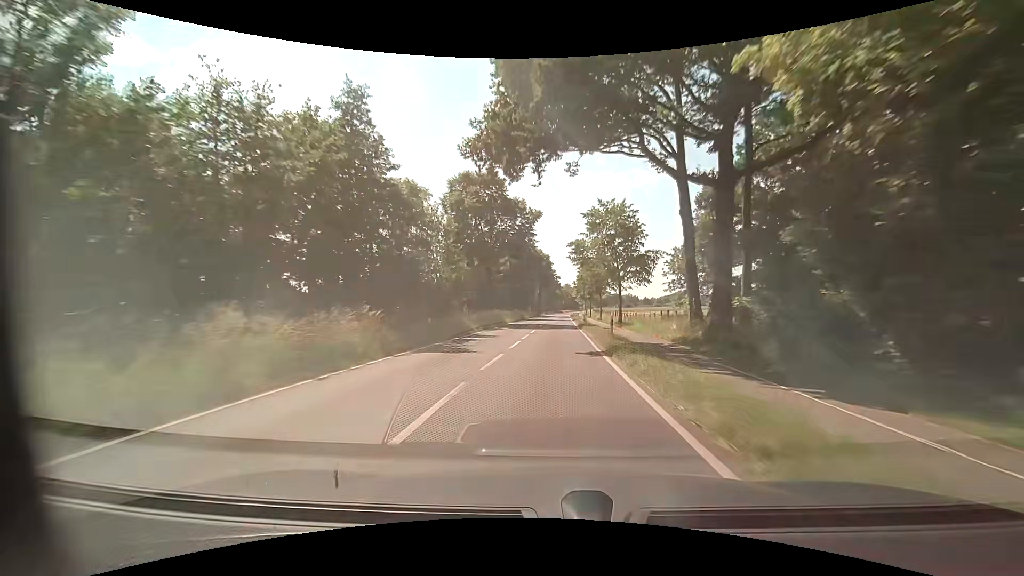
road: tertiary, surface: asphalt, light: Day
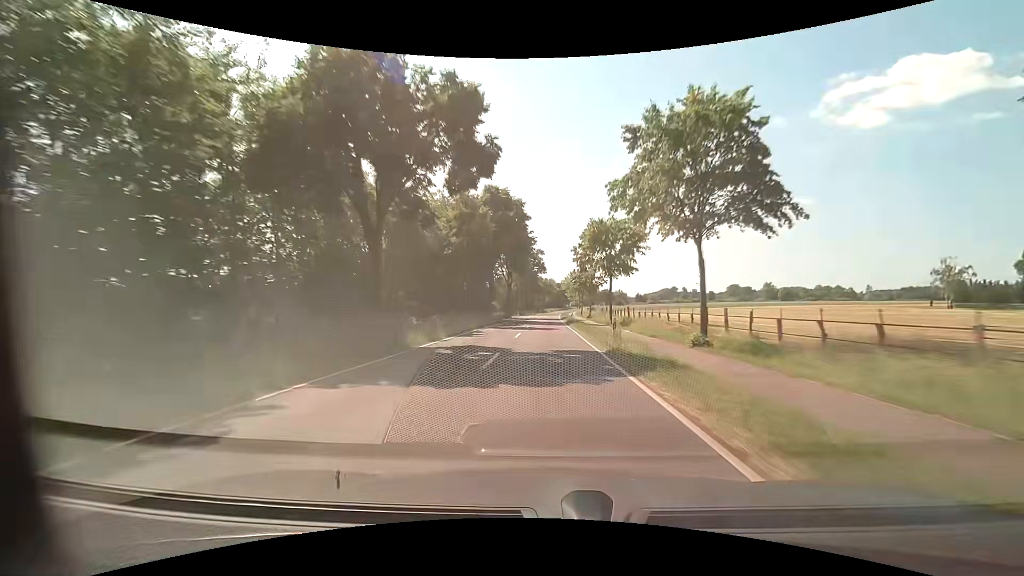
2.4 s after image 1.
(+1.3, +54.5) m; +2°
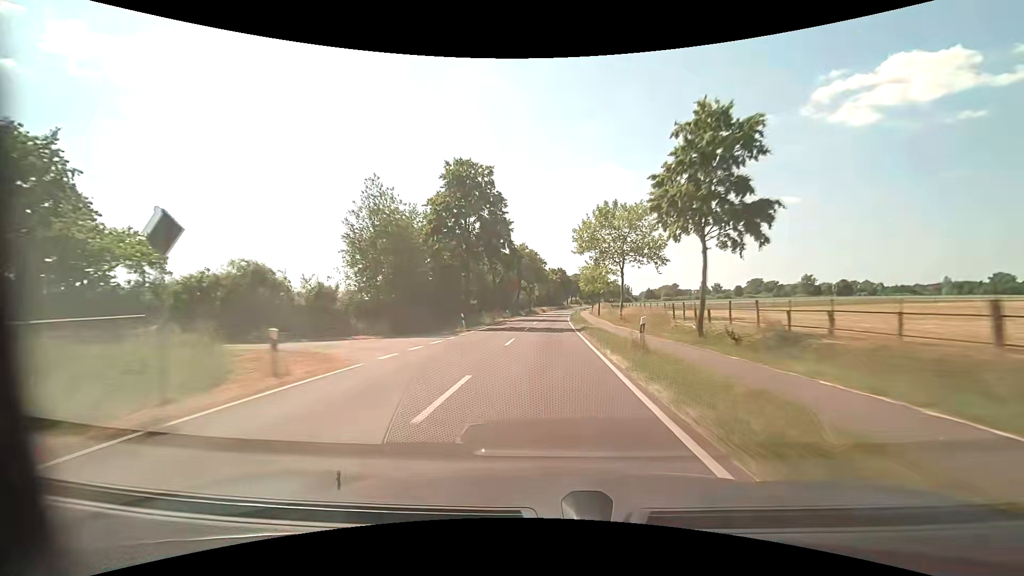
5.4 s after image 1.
(+1.2, +78.2) m; +1°
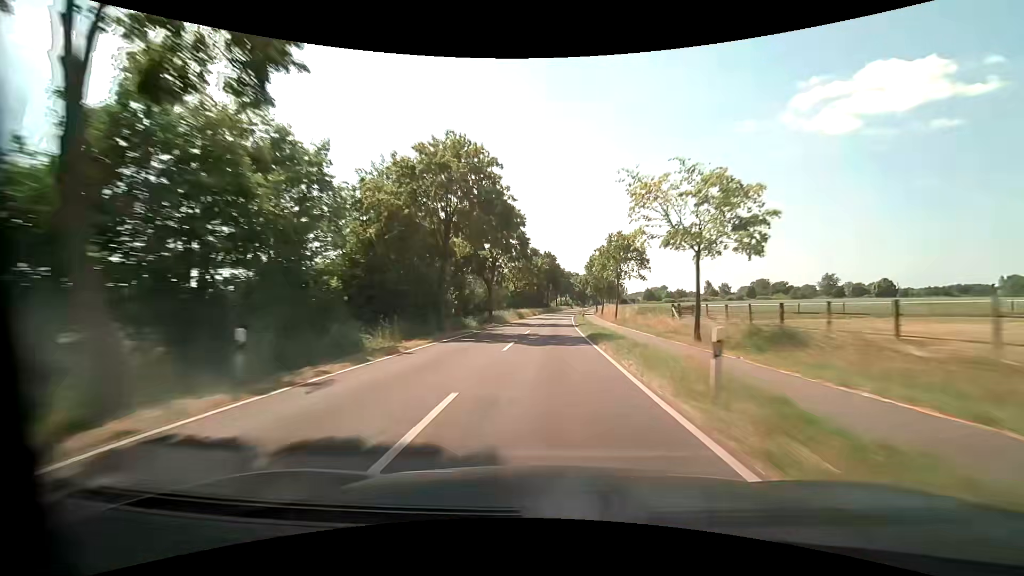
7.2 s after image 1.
(+0.6, +50.4) m; +2°
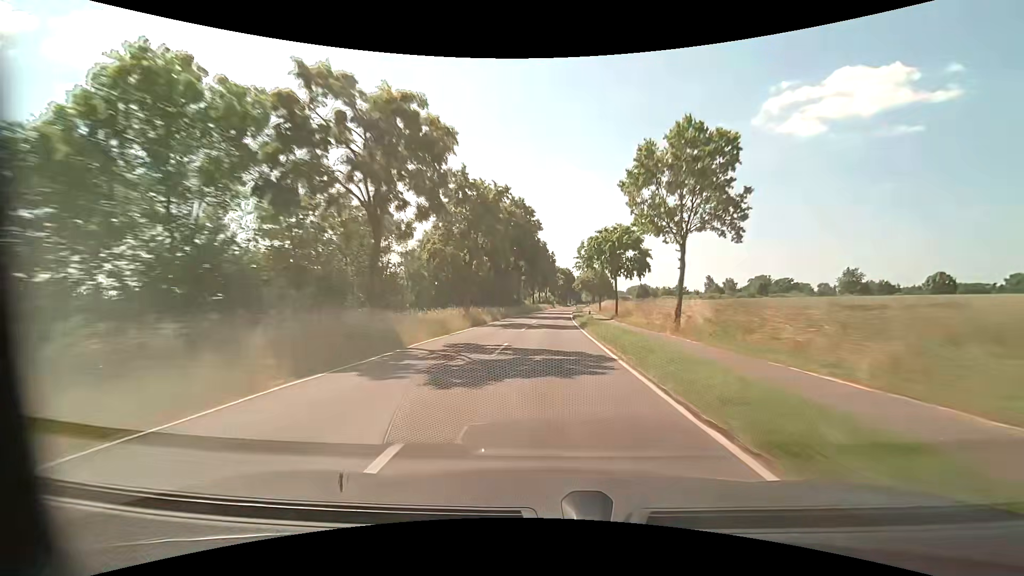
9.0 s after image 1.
(+1.0, +51.2) m; +3°
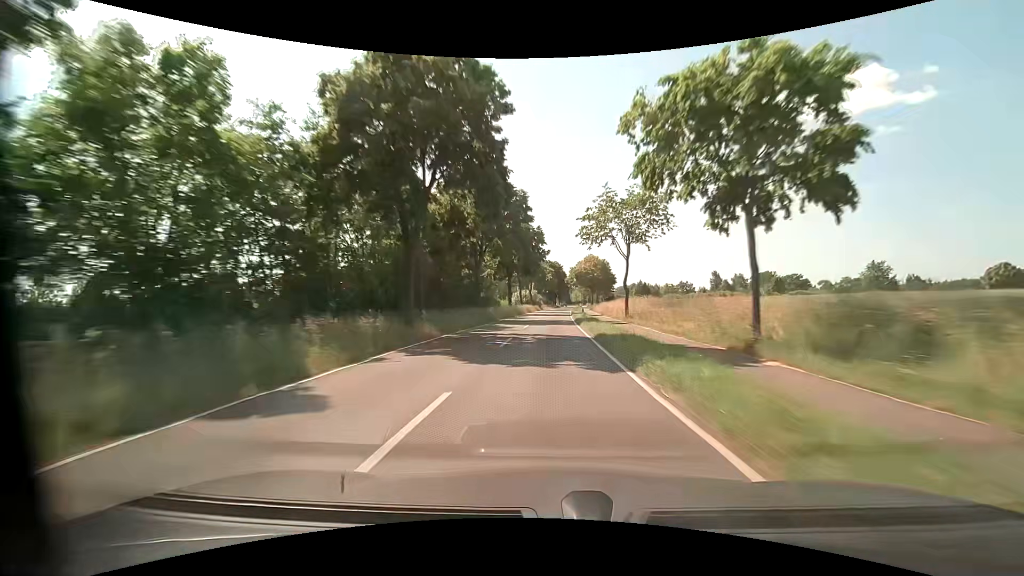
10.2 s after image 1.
(+0.5, +33.9) m; +2°
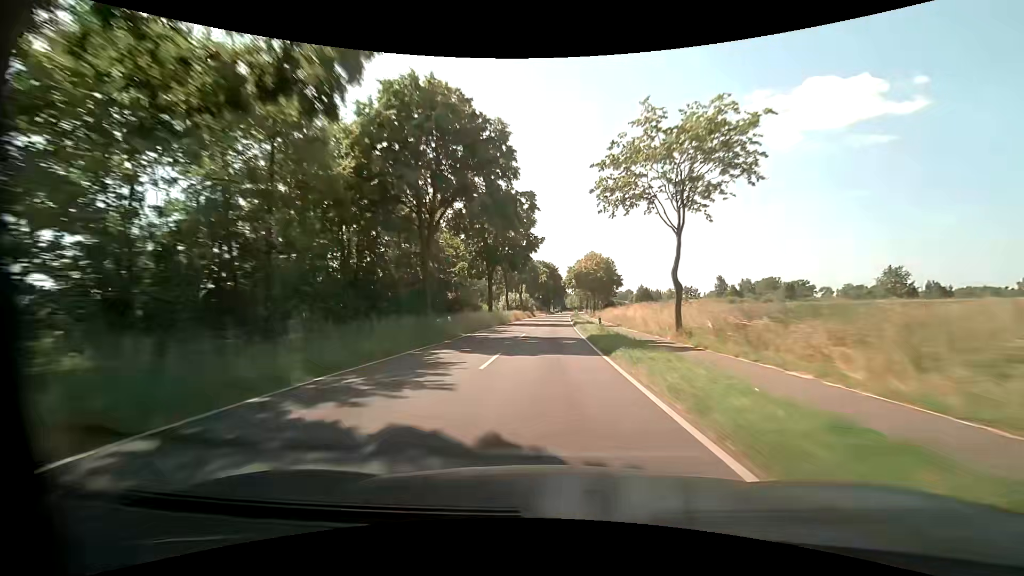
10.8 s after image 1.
(+0.1, +16.9) m; 0°
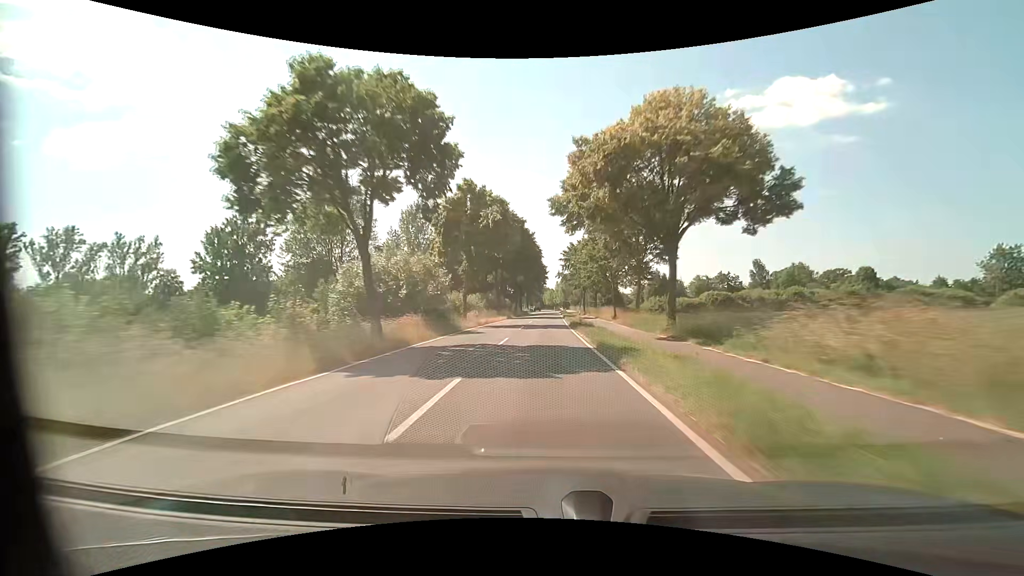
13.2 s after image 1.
(+2.1, +67.1) m; +3°
(0, +10) (0, +20) (0, +30) (0, +40) (0, +50) (0, +60) (0, +70) (0, +80) (+1, +90) (+1, +100) m
